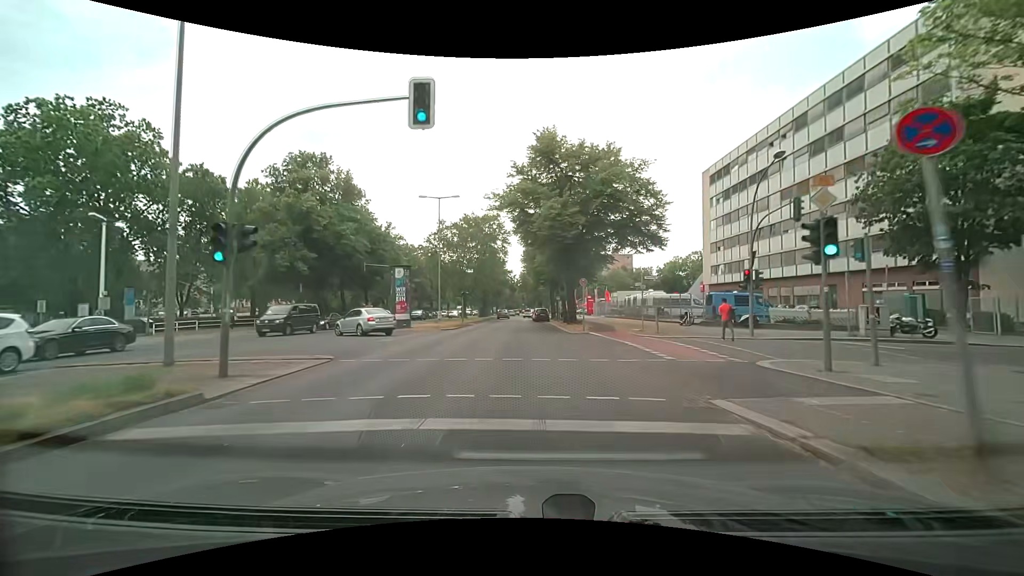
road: primary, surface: asphalt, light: Day
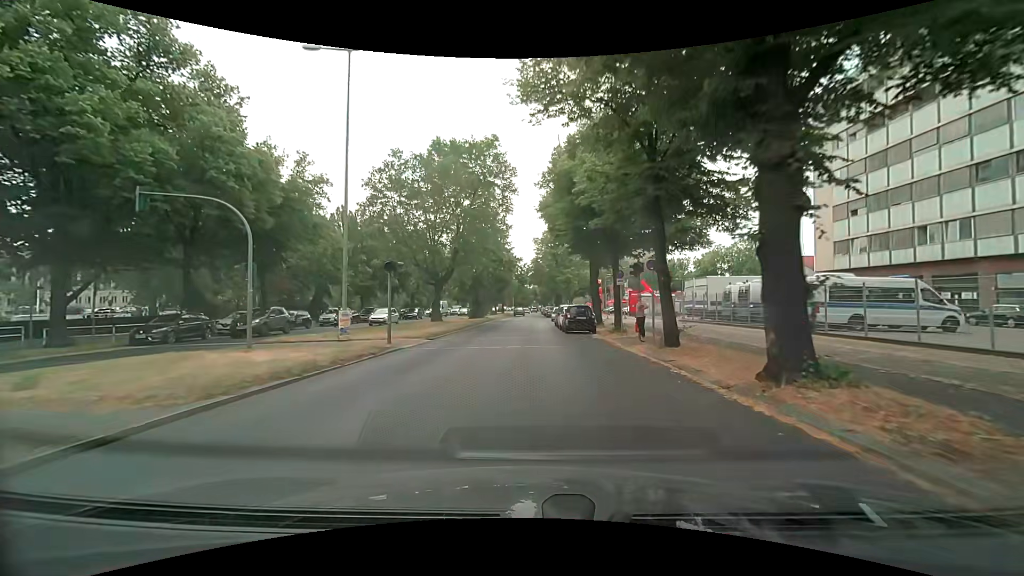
(-0.4, +29.1) m; -2°
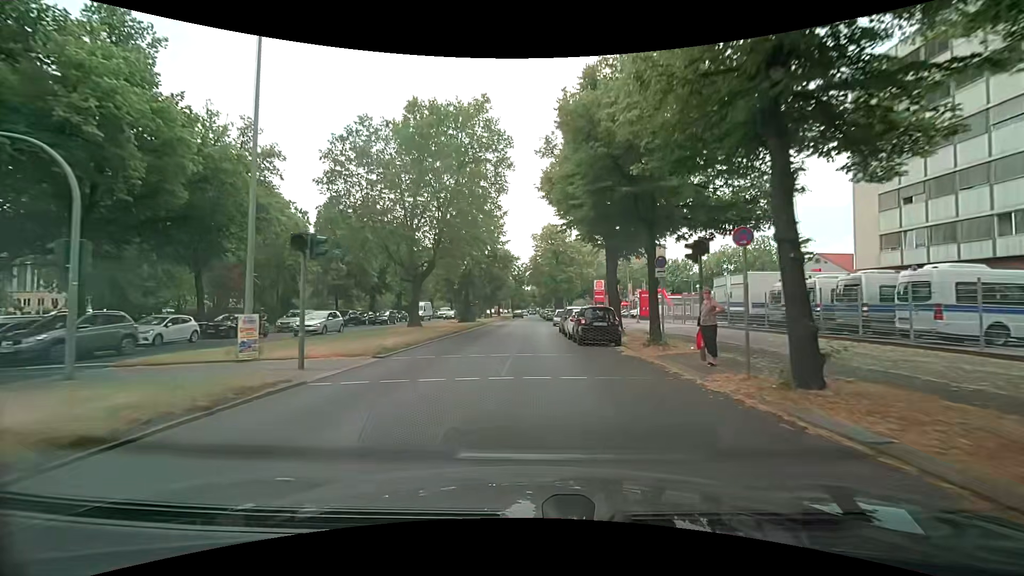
(0.0, +7.2) m; 0°
(0, +10) (0, +20) (+1, +30) (+1, +40) (+1, +50) (+1, +60) (+2, +70) (+2, +80) (+2, +90) (+2, +100) m
